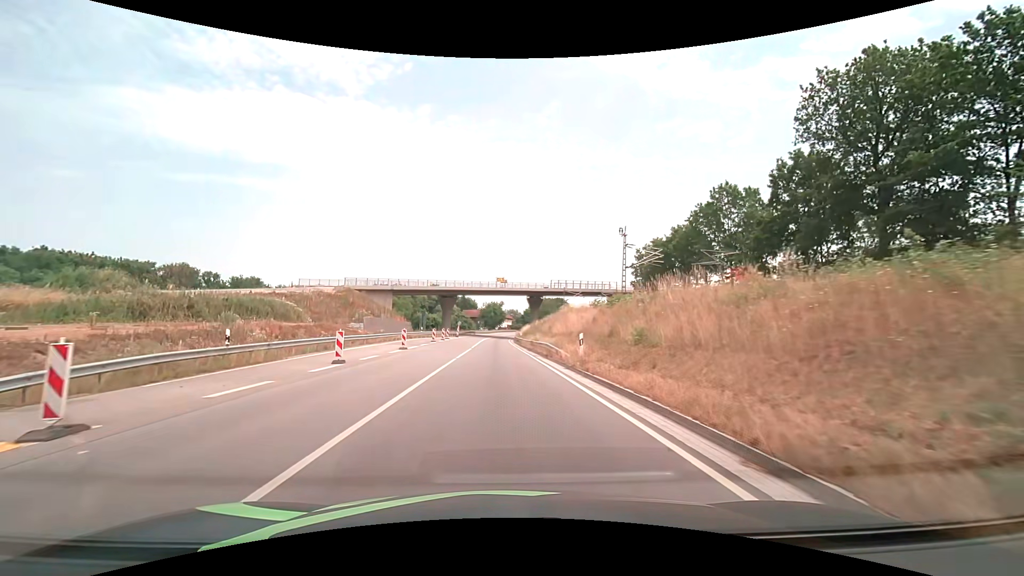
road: primary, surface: asphalt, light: Day
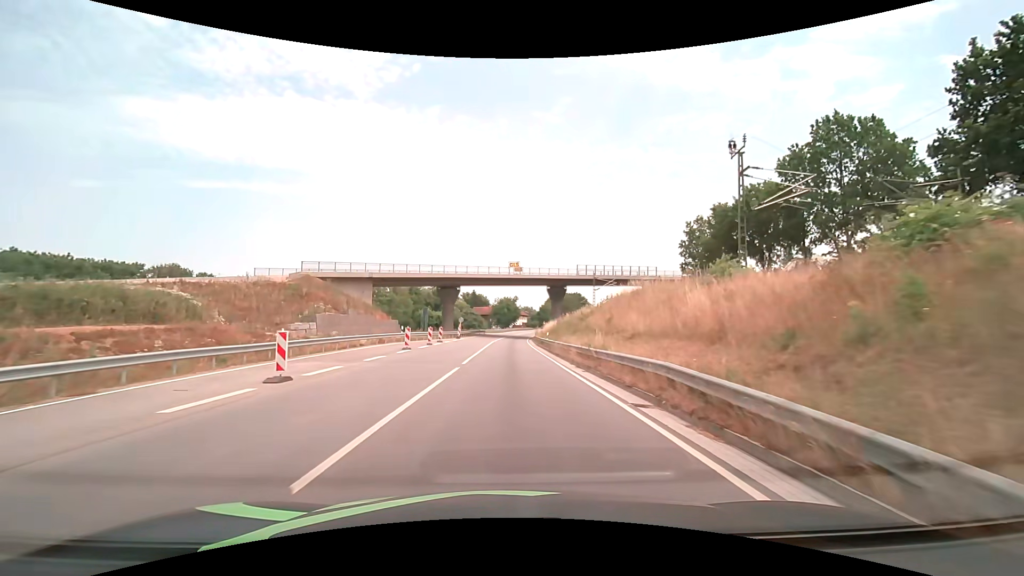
(-0.5, +20.2) m; -2°
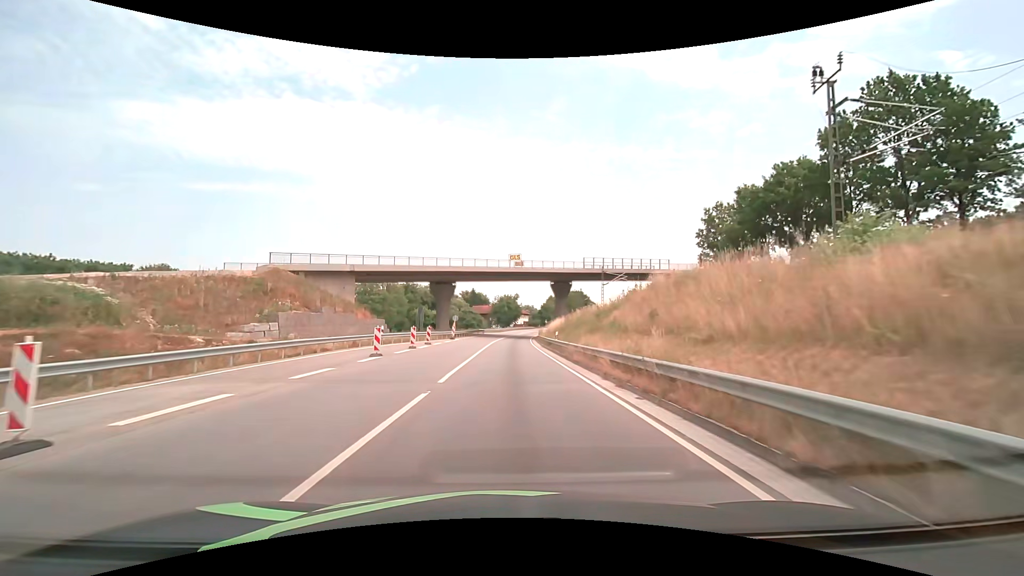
(0.0, +7.2) m; 0°
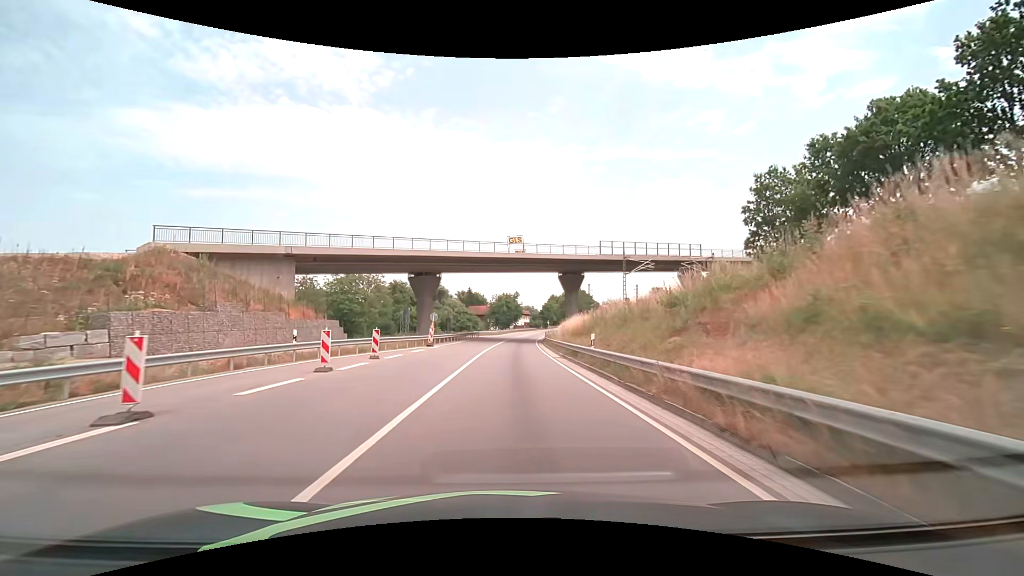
(0.0, +15.0) m; +1°
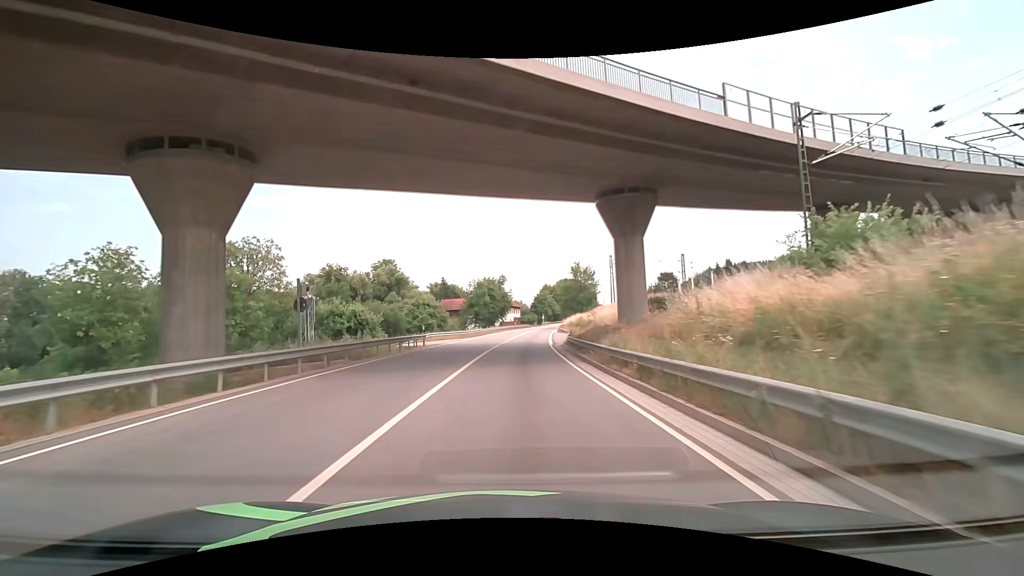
(+0.1, +39.7) m; +1°
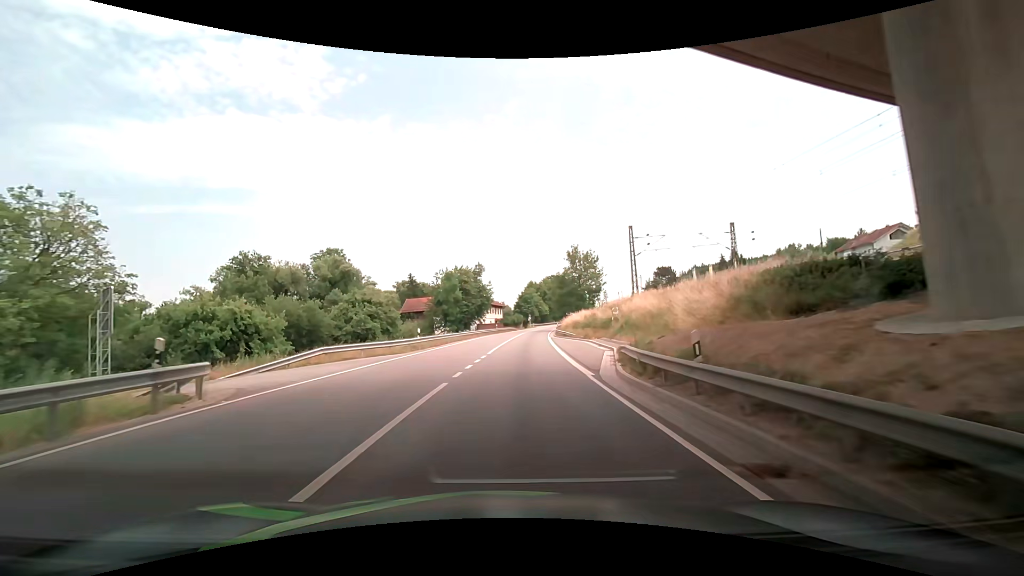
(+0.5, +24.0) m; +2°
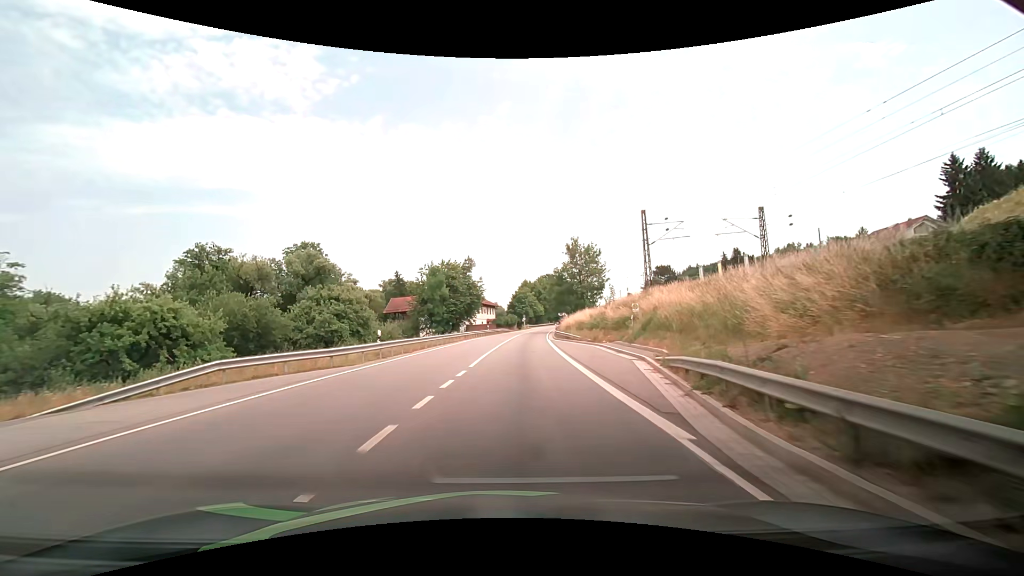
(+0.1, +8.0) m; +1°
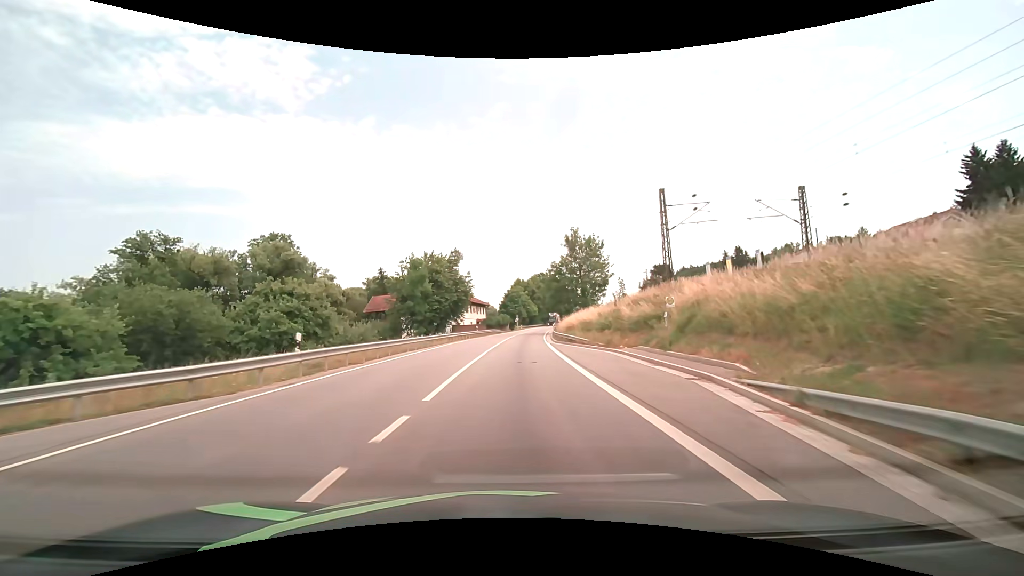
(0.0, +8.1) m; 0°
(0, +10) (0, +20) (+1, +30) (+1, +40) (+2, +50) (+3, +60) (+4, +70) (+5, +80) (+6, +90) (+8, +100) m
